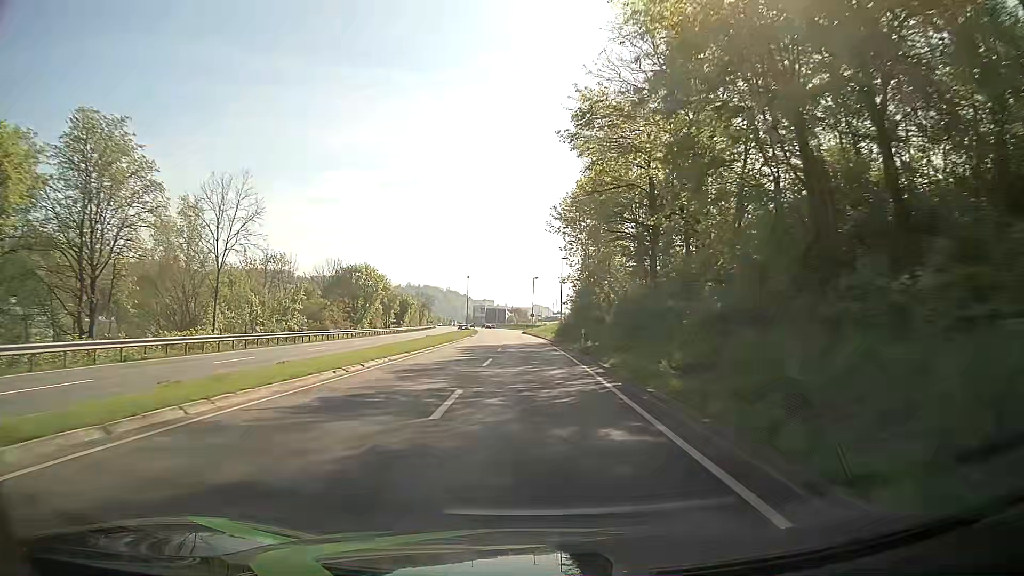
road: primary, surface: asphalt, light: Day
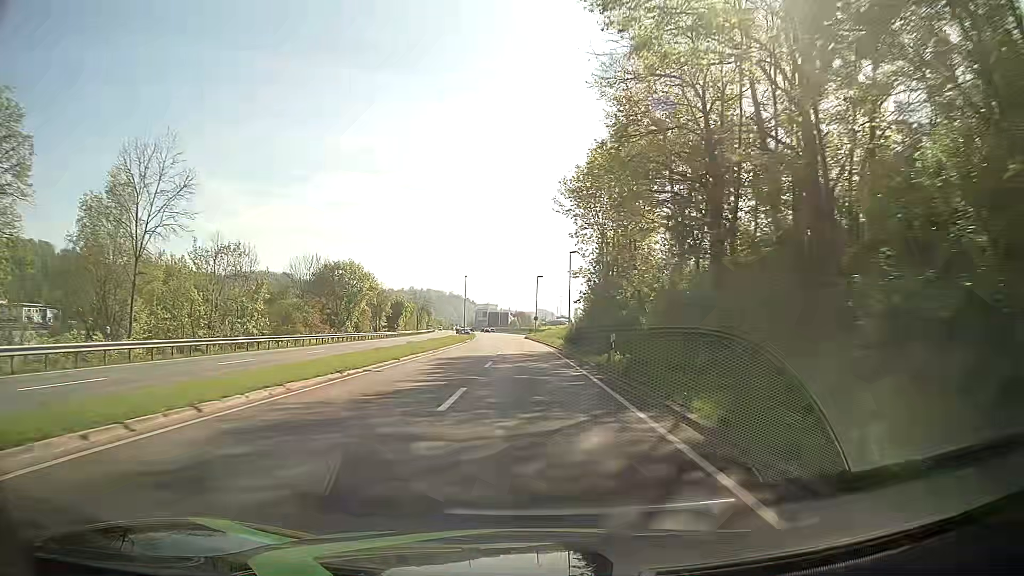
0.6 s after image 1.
(0.0, +10.8) m; 0°
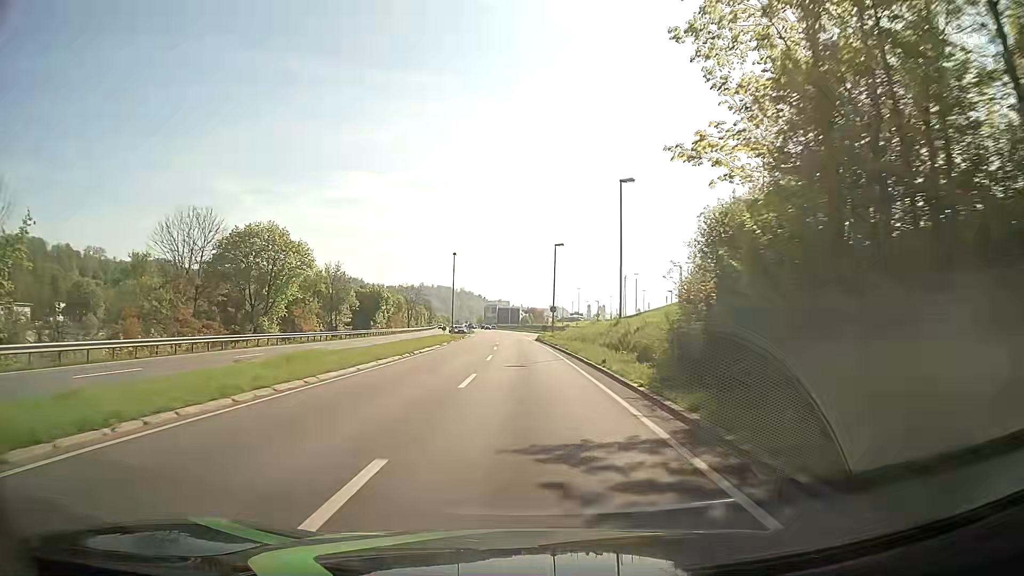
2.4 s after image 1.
(-0.1, +32.3) m; -1°
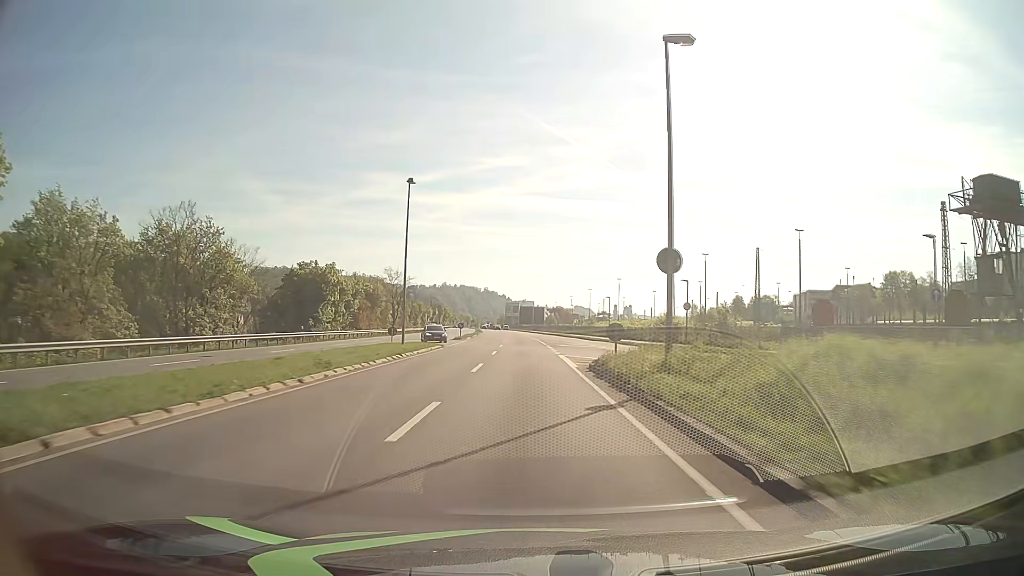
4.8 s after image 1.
(-0.5, +43.1) m; -2°
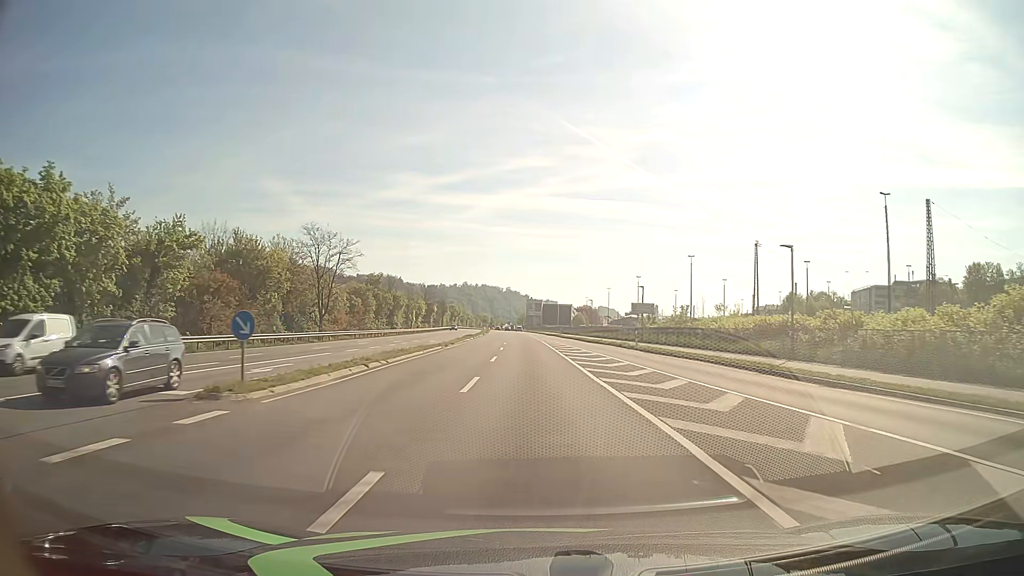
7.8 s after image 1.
(-1.0, +53.9) m; -2°
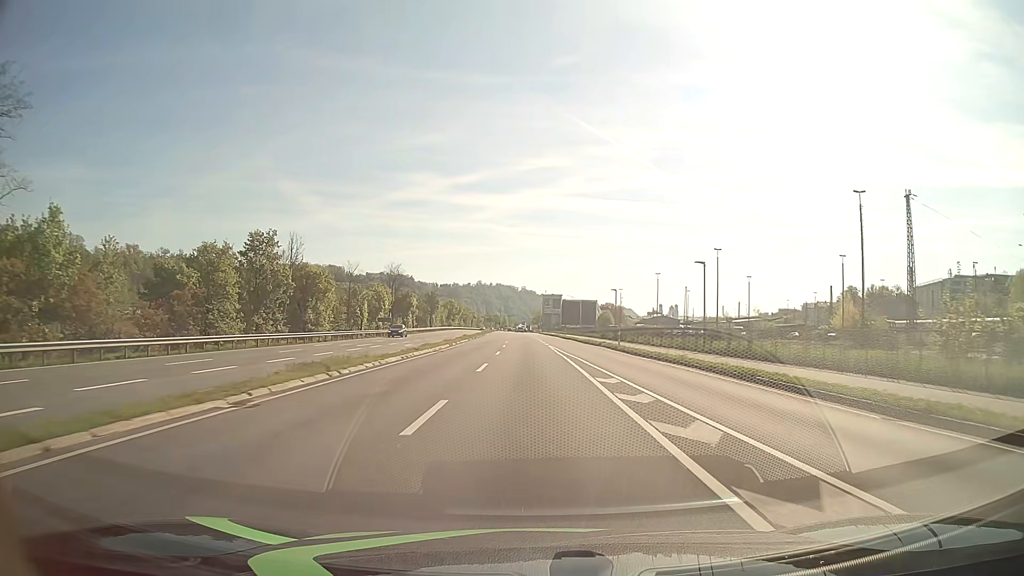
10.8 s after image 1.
(-0.7, +54.0) m; -1°
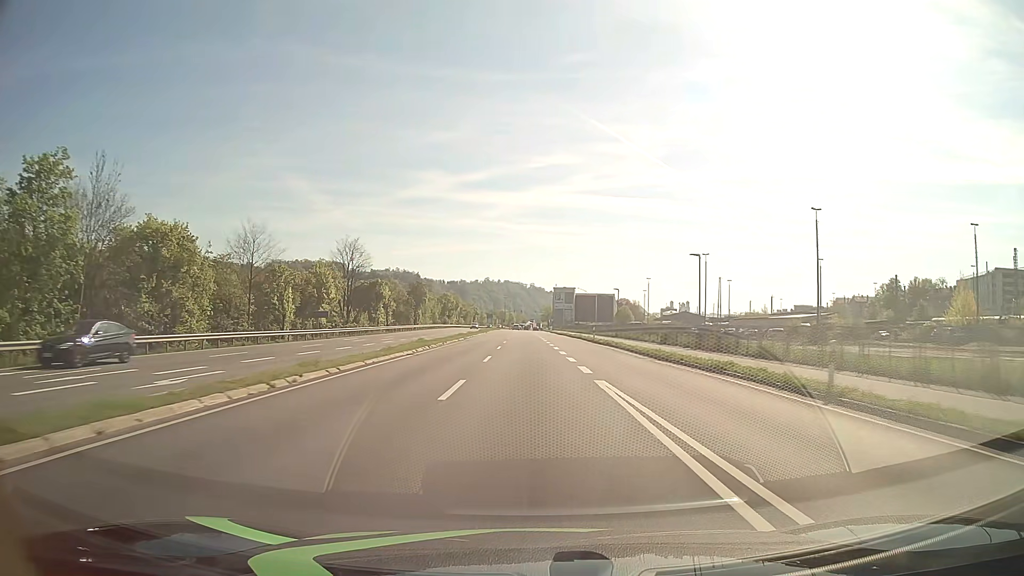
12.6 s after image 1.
(-0.2, +32.4) m; -1°
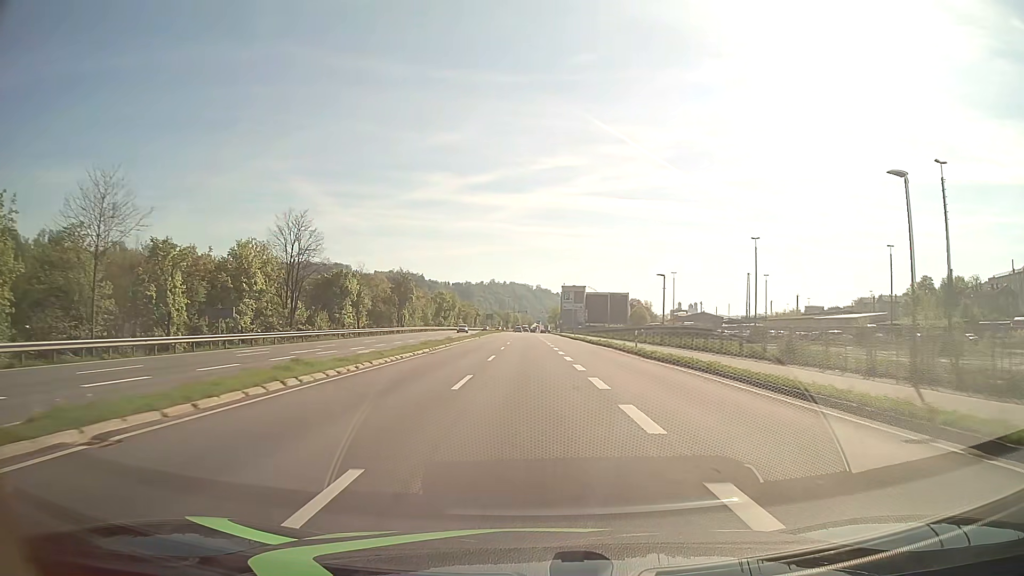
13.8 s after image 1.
(-0.1, +21.6) m; -1°
(0, +10) (0, +20) (0, +30) (0, +40) (0, +50) (0, +60) (0, +70) (-1, +80) (-1, +90) (-1, +100) m
